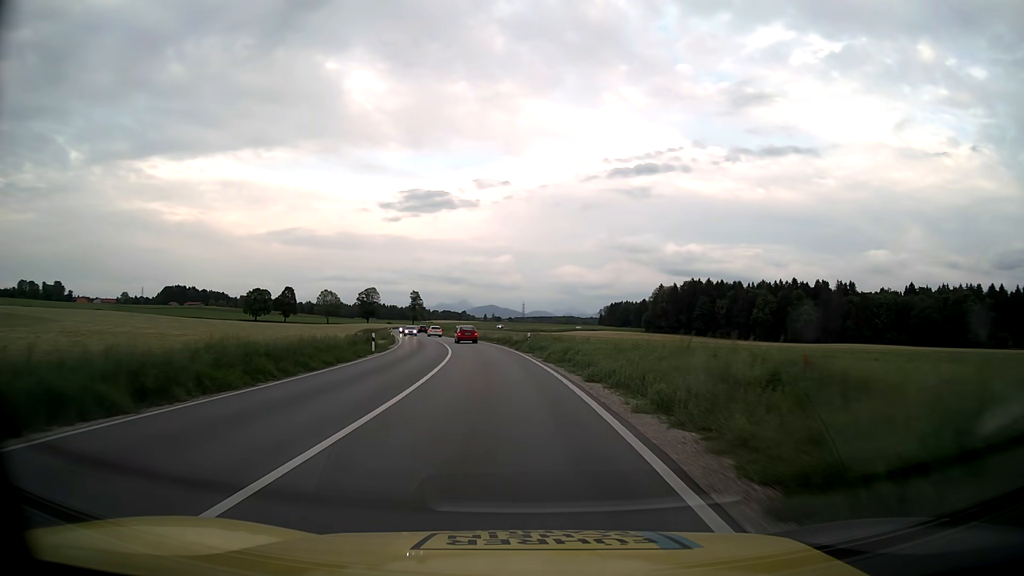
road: primary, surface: asphalt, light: Day
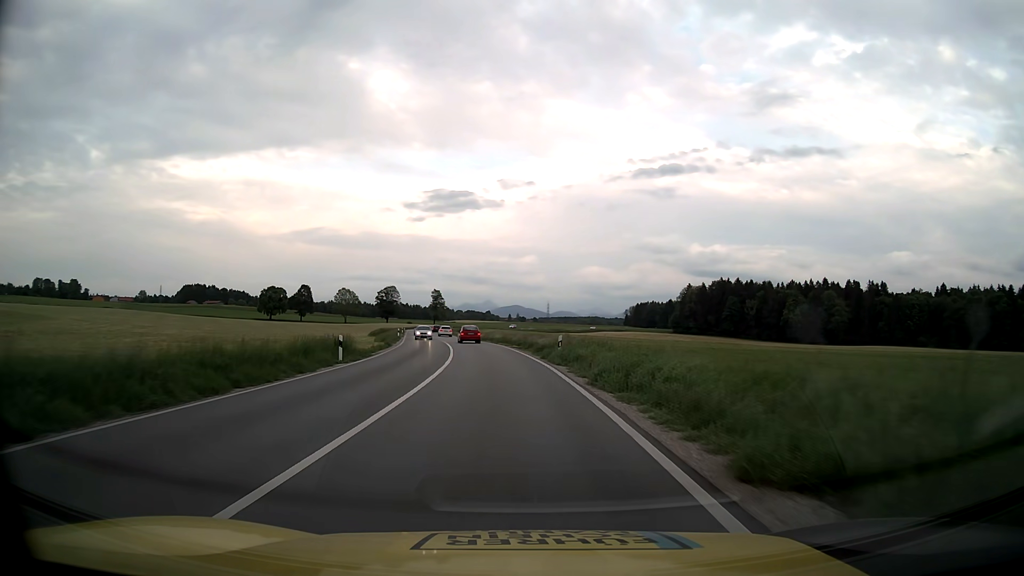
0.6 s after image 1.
(-0.2, +11.1) m; -2°
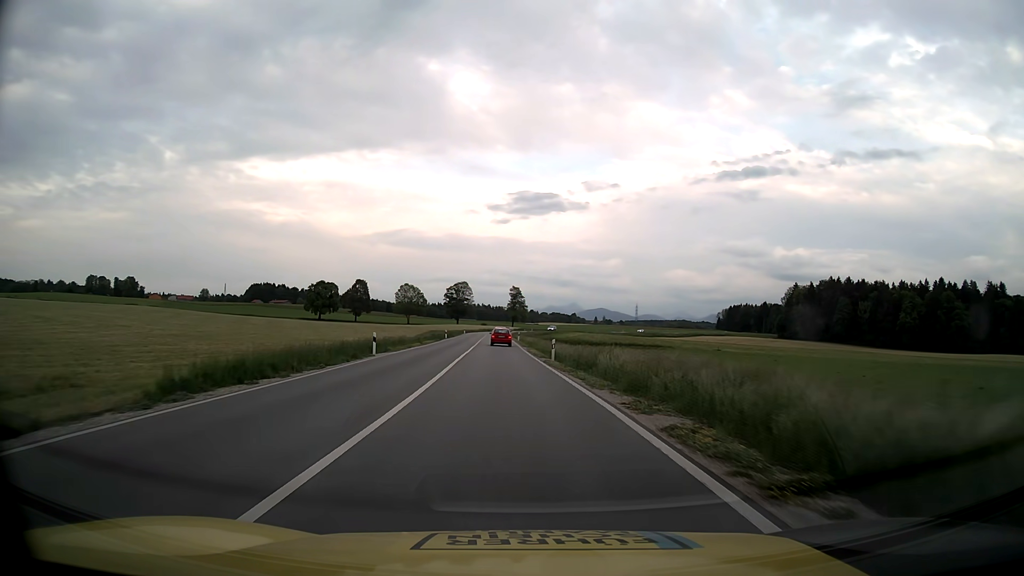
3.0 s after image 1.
(-2.9, +44.4) m; -7°
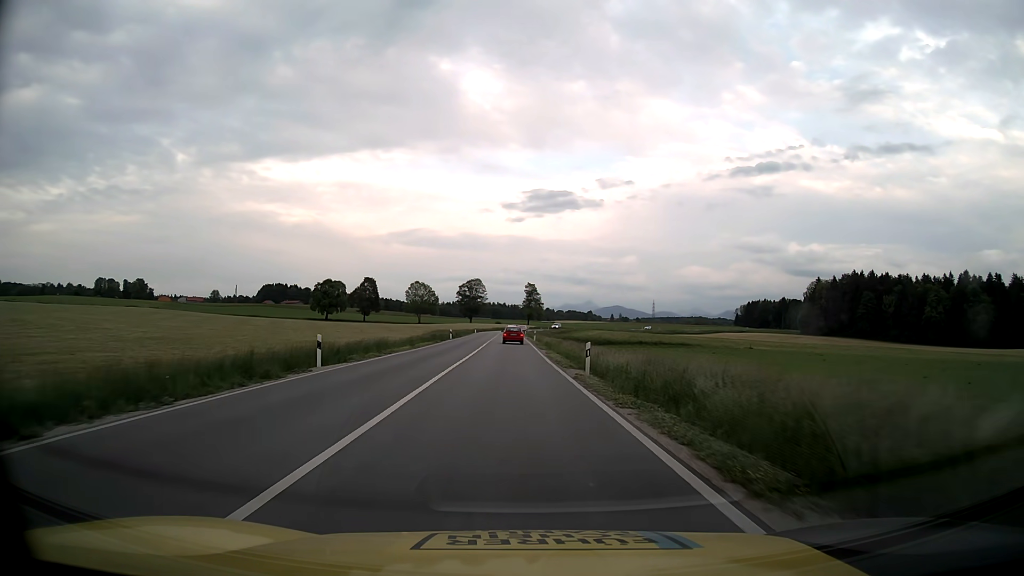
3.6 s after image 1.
(-0.1, +11.1) m; -1°
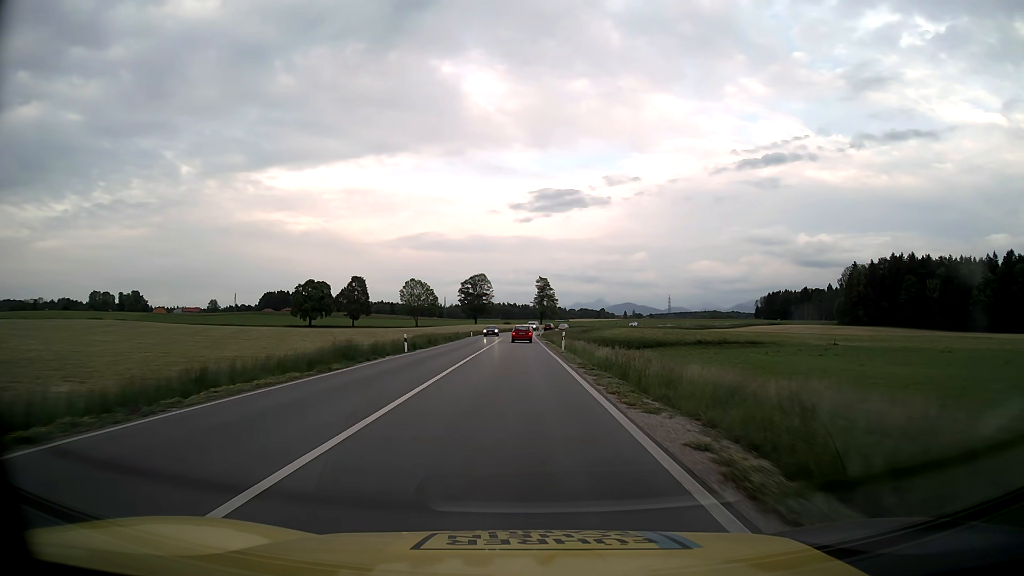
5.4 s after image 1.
(-0.6, +33.5) m; -1°
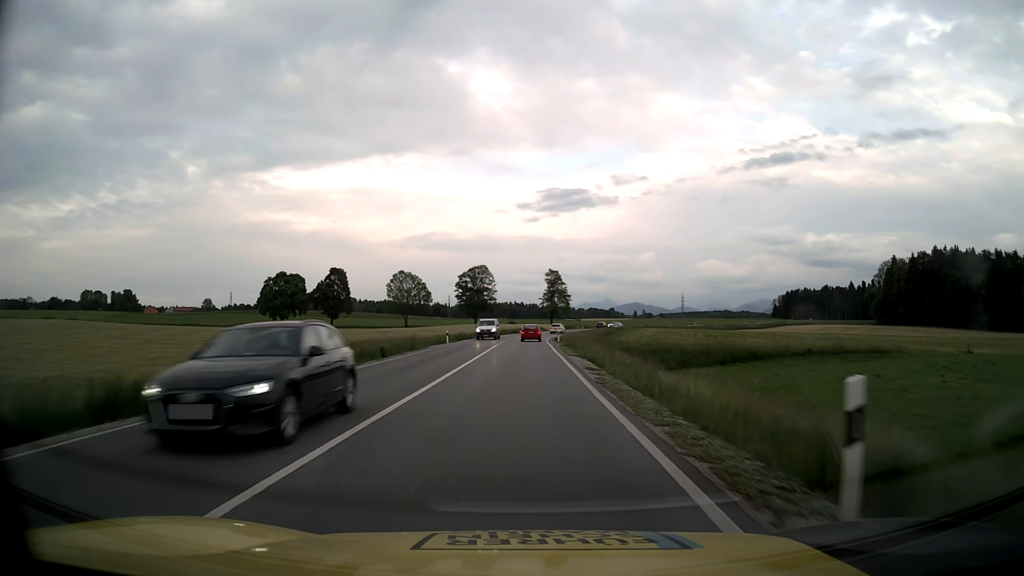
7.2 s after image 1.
(-0.1, +33.4) m; -1°
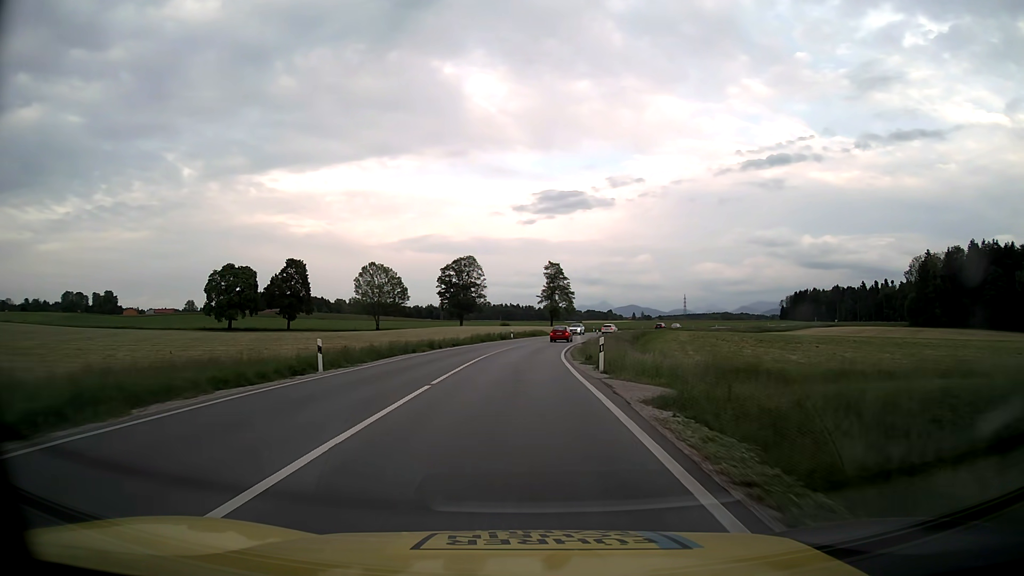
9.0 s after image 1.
(+0.1, +33.4) m; 0°
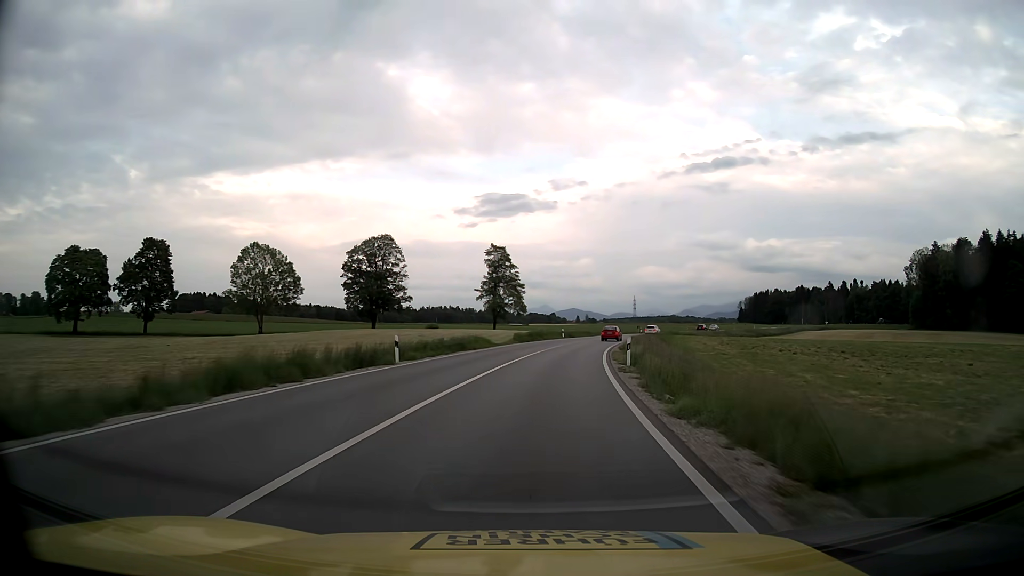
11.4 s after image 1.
(+0.9, +44.4) m; +4°
(0, +10) (+1, +20) (+2, +30) (+3, +40) (+5, +50) (+7, +59) (+9, +69) (+12, +79) (+15, +88) (+18, +98) m
